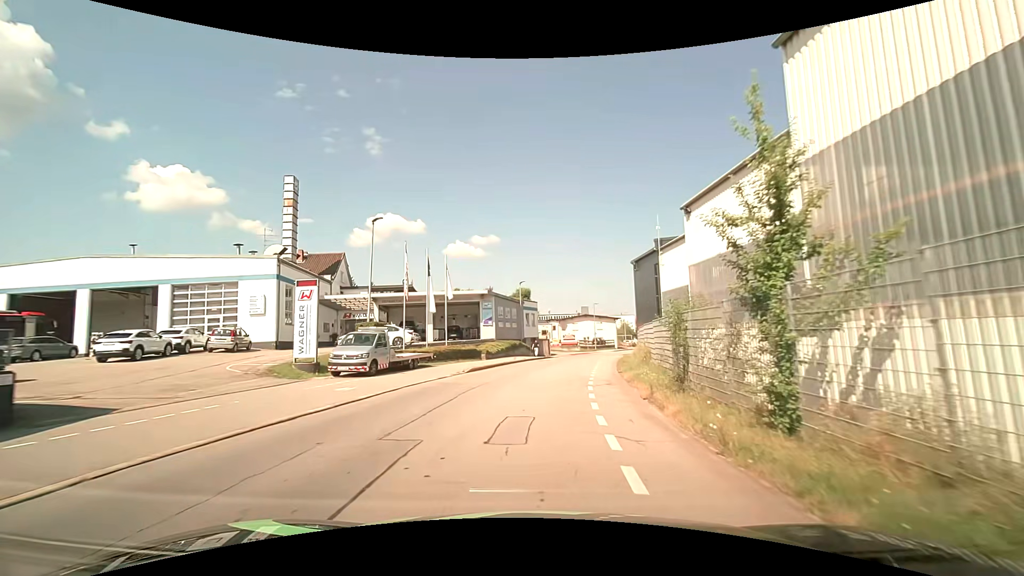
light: Day
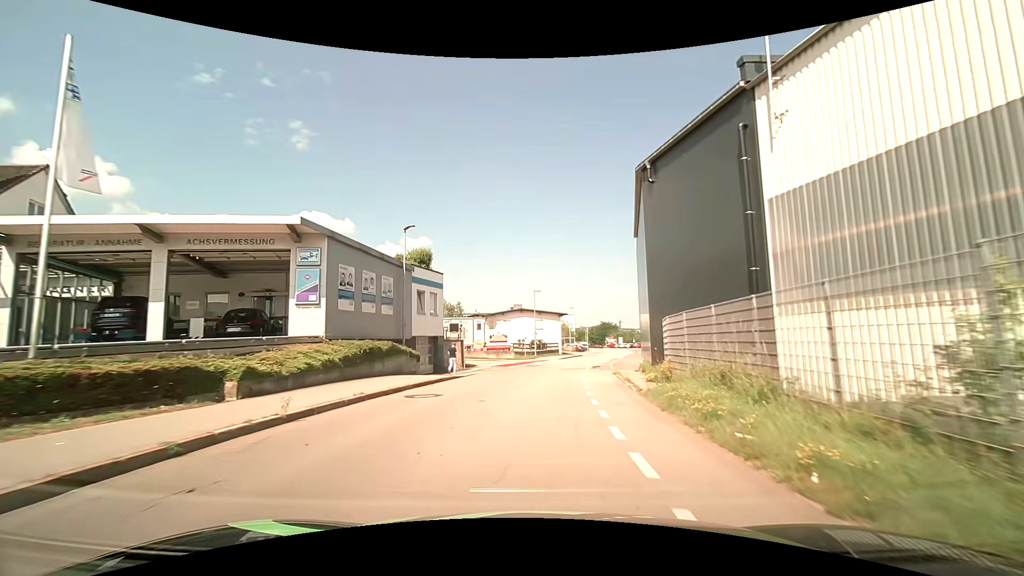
(+1.8, +25.9) m; +8°
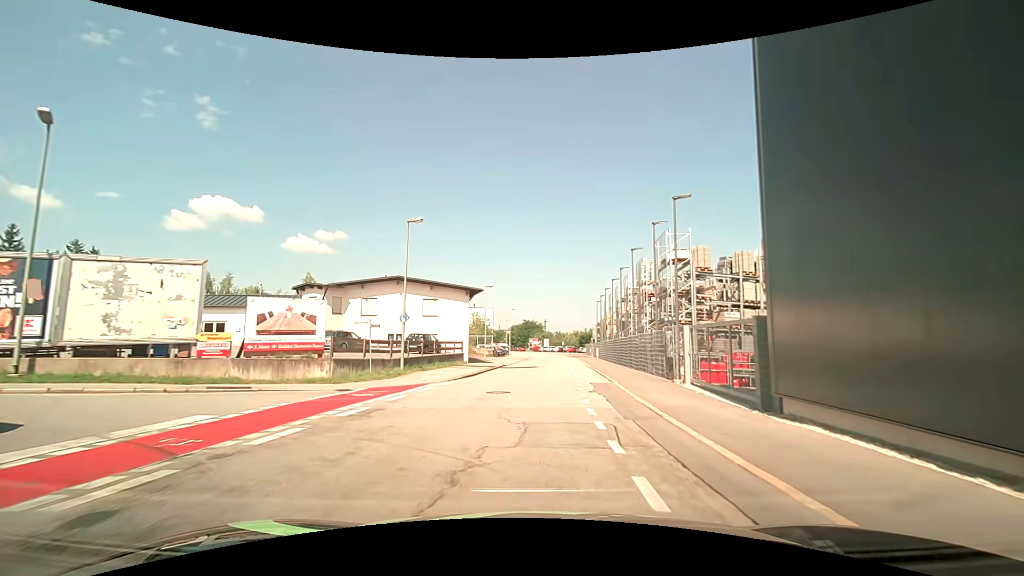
(+2.6, +33.3) m; +10°
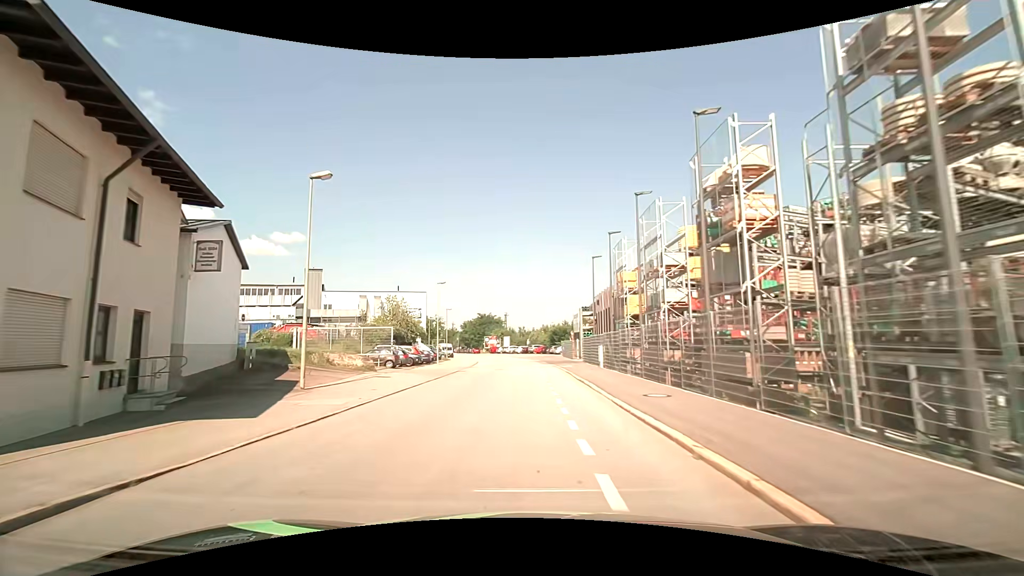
(+1.2, +34.5) m; +3°
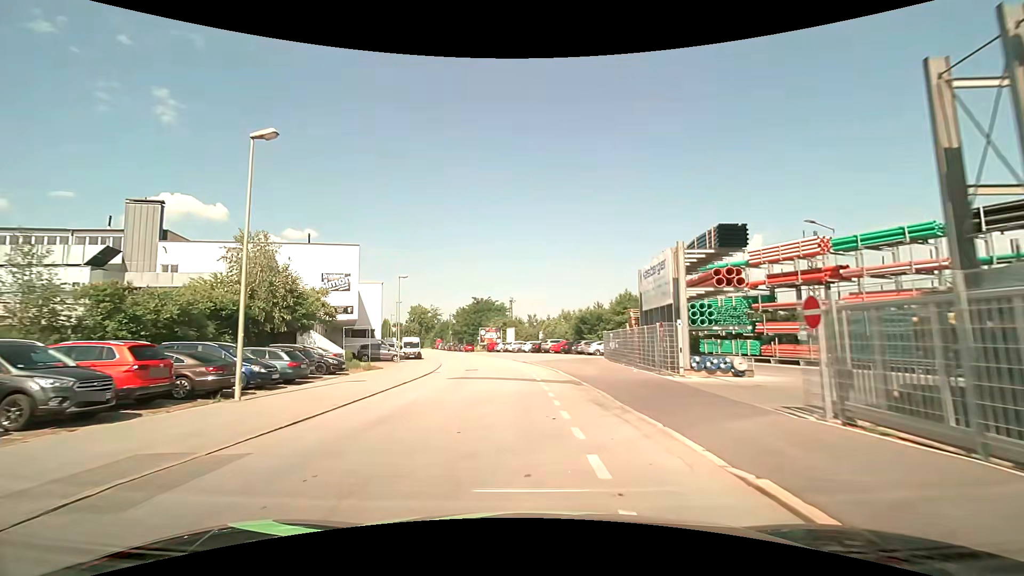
(-0.3, +33.8) m; -2°
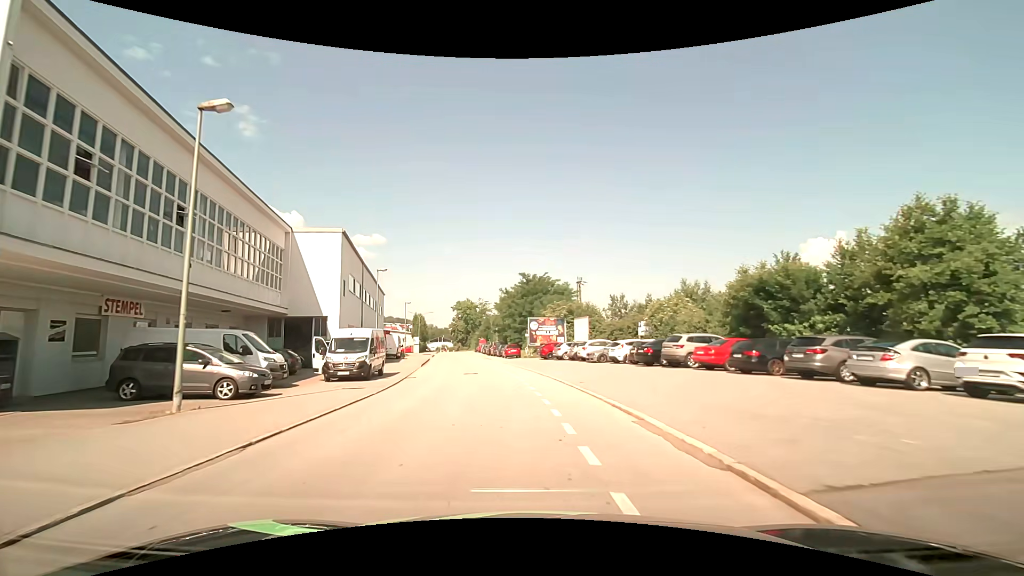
(-1.8, +33.7) m; -7°
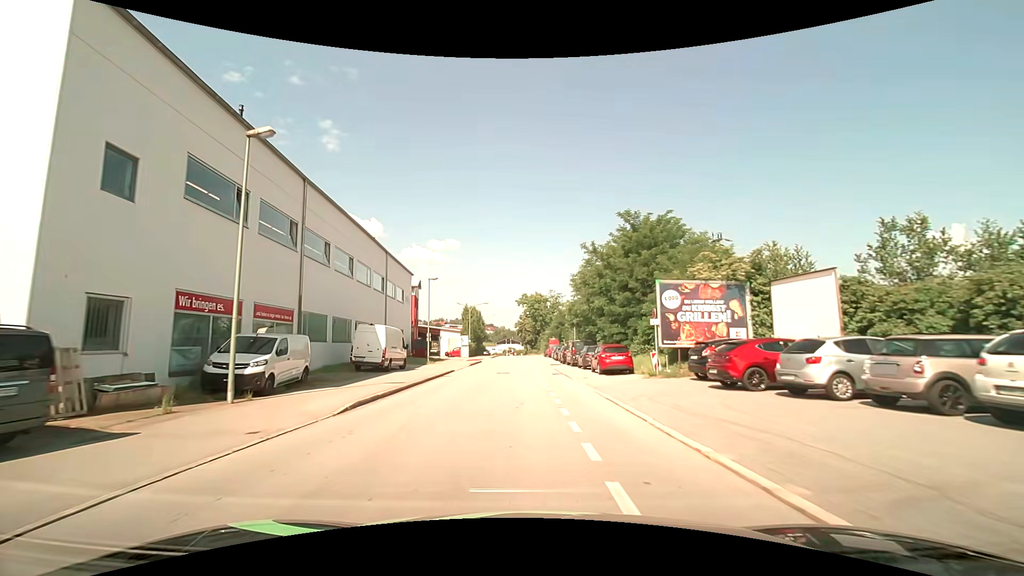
(-2.2, +27.9) m; -8°
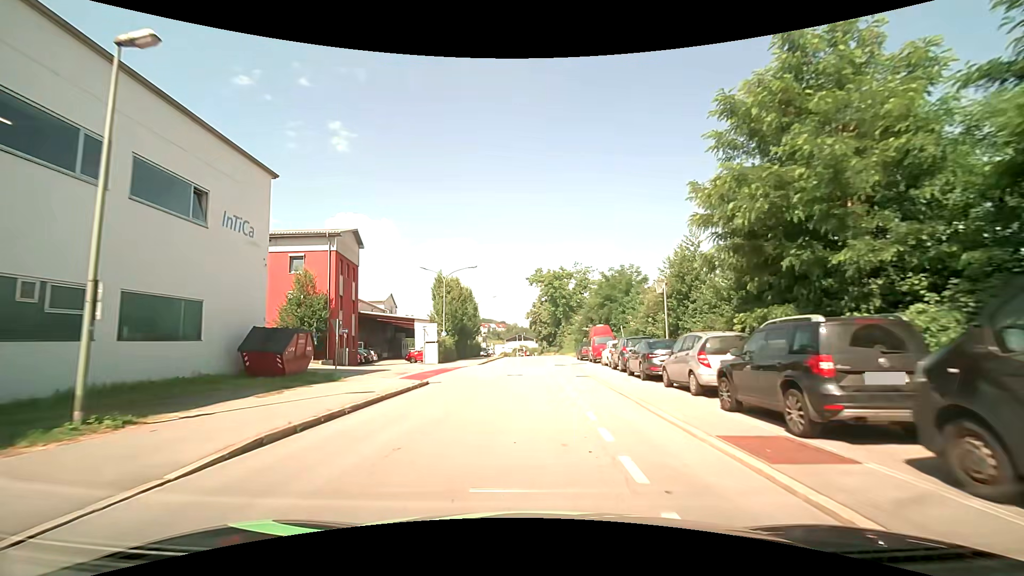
(-1.0, +35.6) m; -1°
(0, +10) (0, +20) (0, +30) (0, +40) (0, +50) (0, +60) (0, +70) (0, +80) (-1, +90) (-2, +100) m
